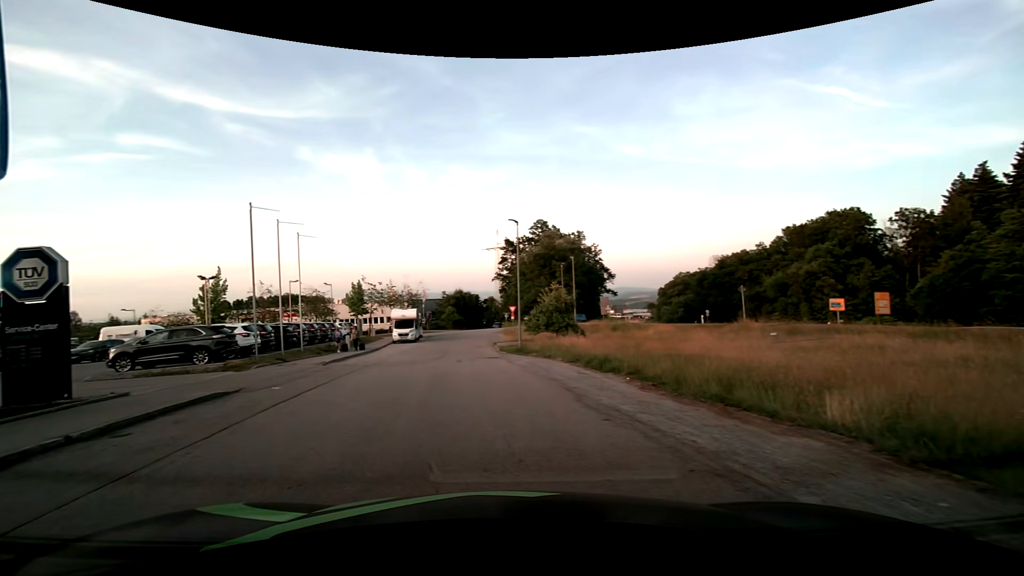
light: Day
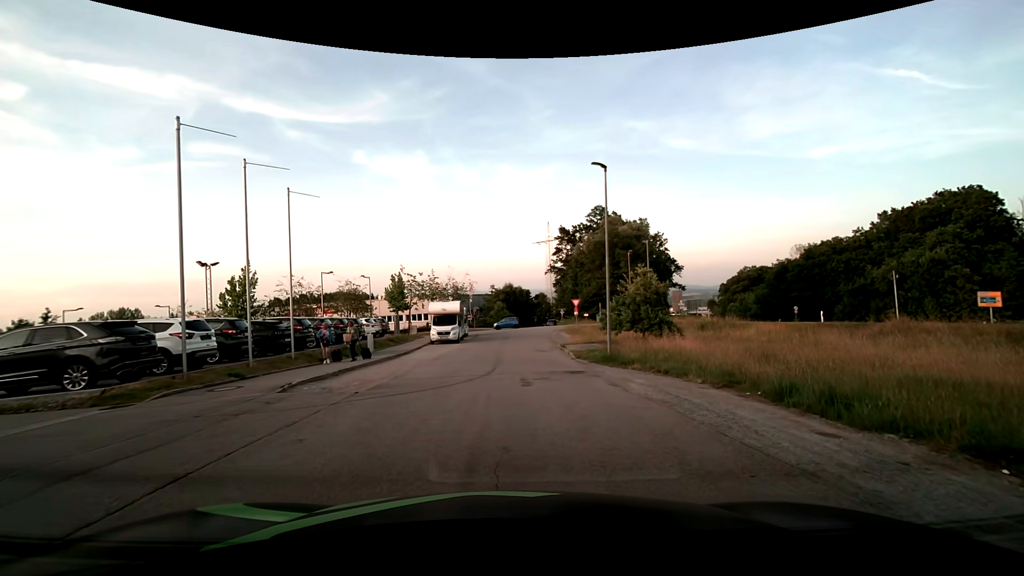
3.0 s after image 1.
(-1.6, +9.9) m; -8°
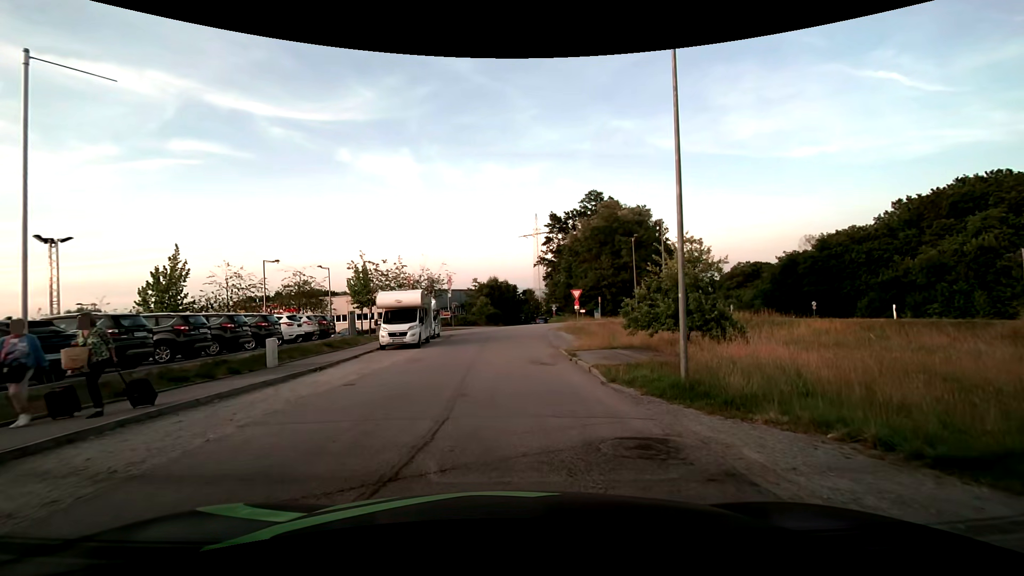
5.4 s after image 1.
(+0.3, +10.4) m; +2°
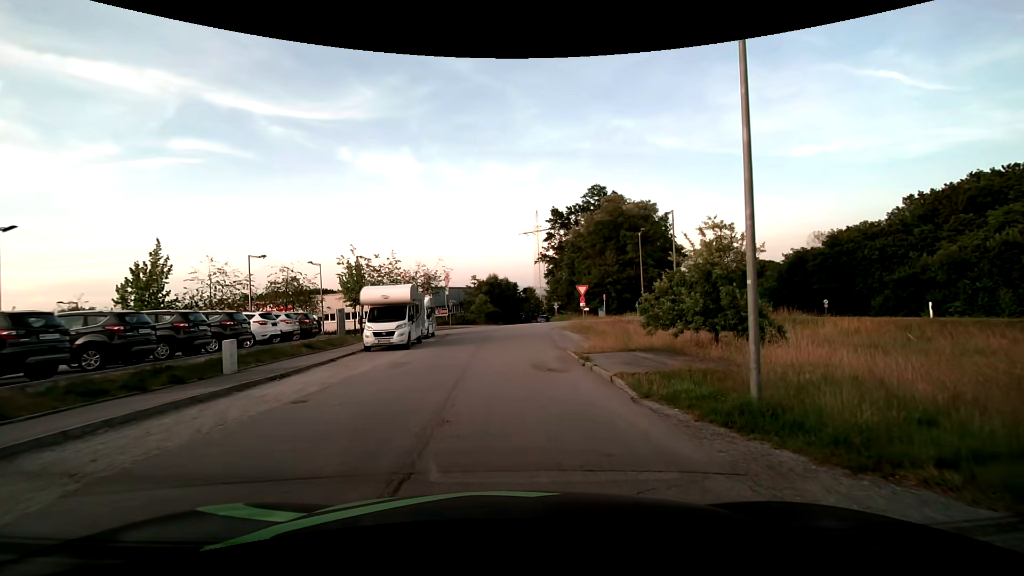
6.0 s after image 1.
(0.0, +2.9) m; 0°
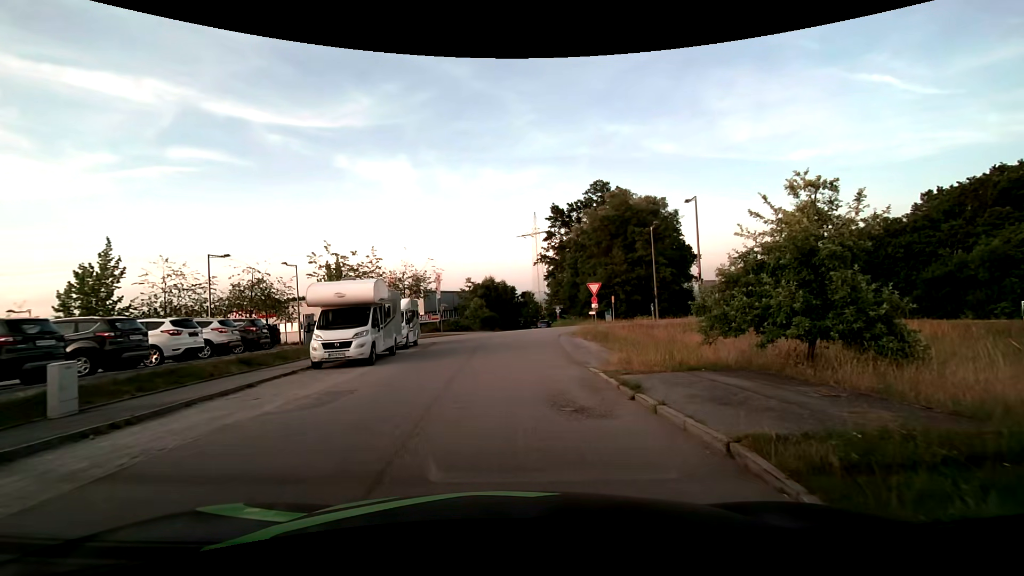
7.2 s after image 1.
(+0.1, +5.8) m; -1°
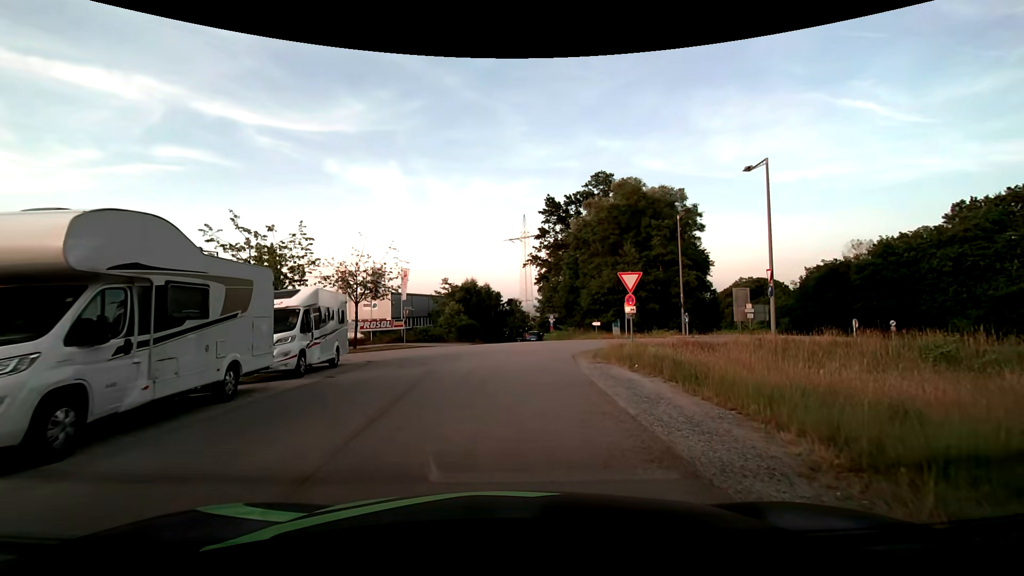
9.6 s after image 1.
(+0.4, +11.5) m; +3°
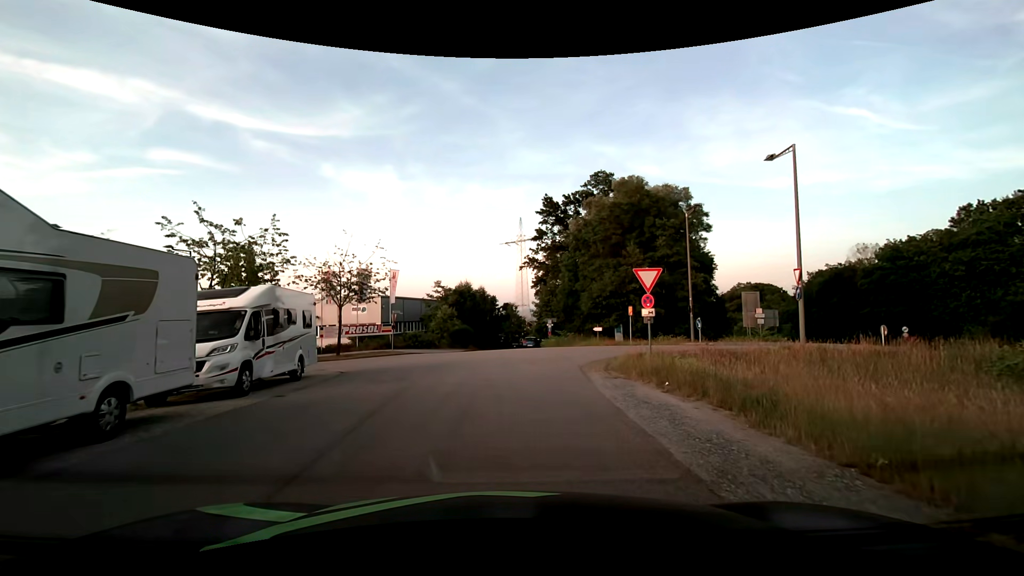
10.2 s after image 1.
(0.0, +2.8) m; 0°
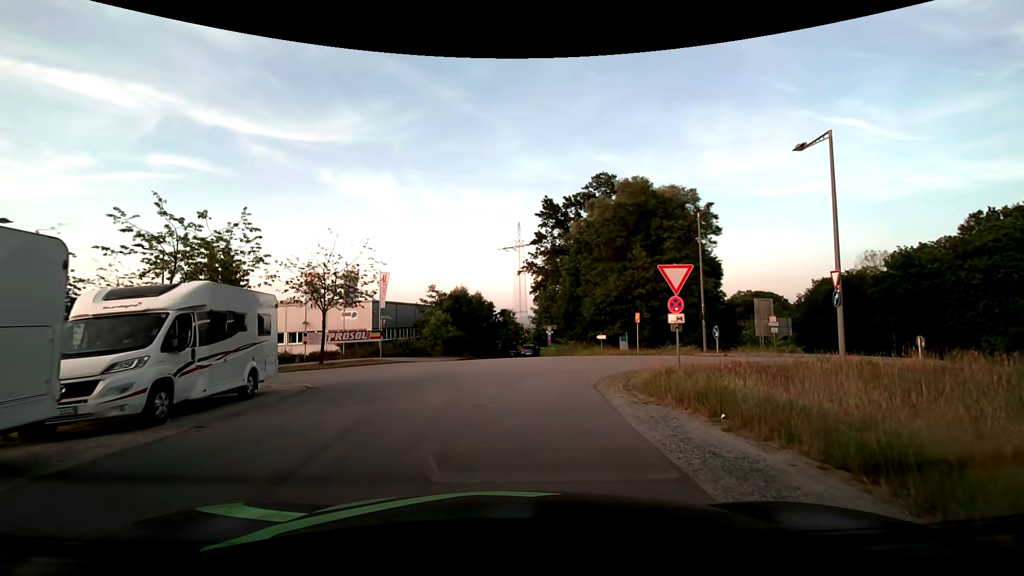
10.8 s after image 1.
(0.0, +2.7) m; 0°
